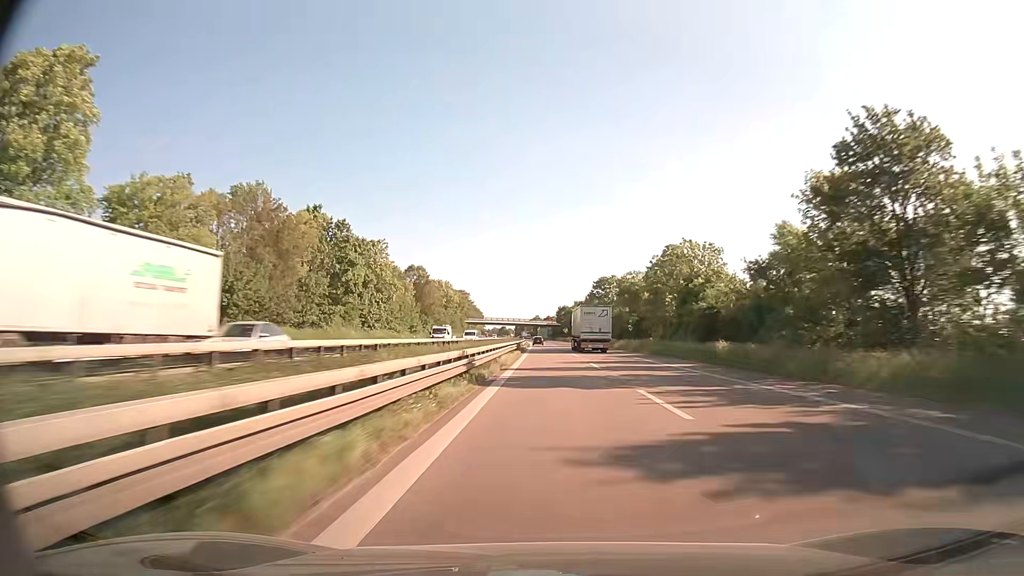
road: trunk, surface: asphalt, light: Day
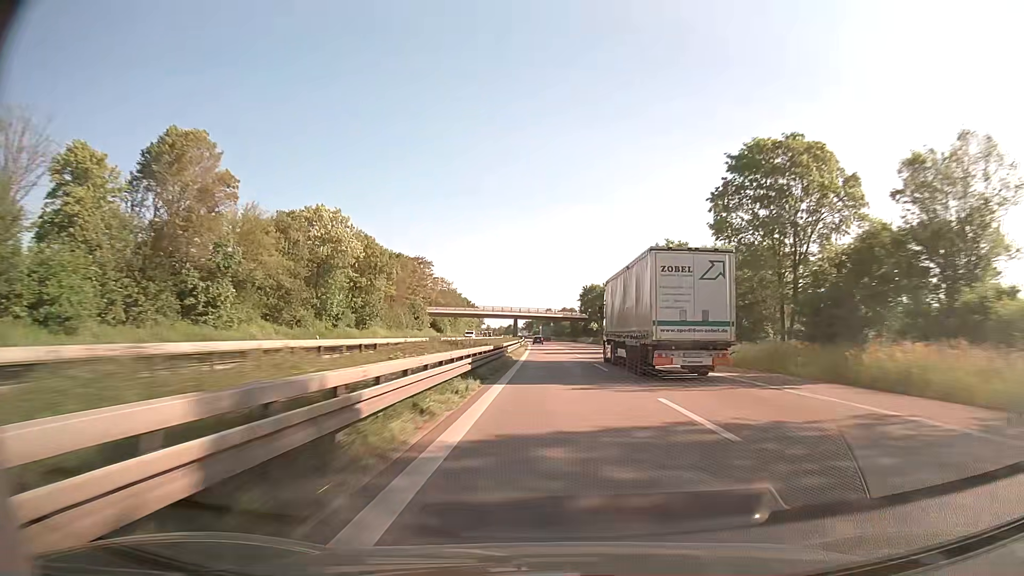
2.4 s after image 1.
(-0.7, +92.3) m; -1°
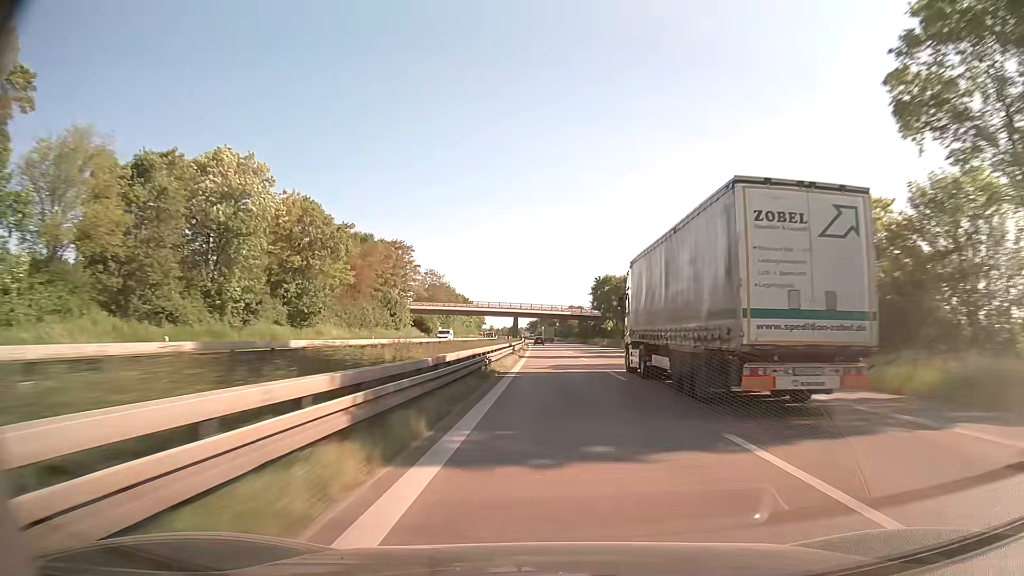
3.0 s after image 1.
(-0.1, +23.2) m; -1°
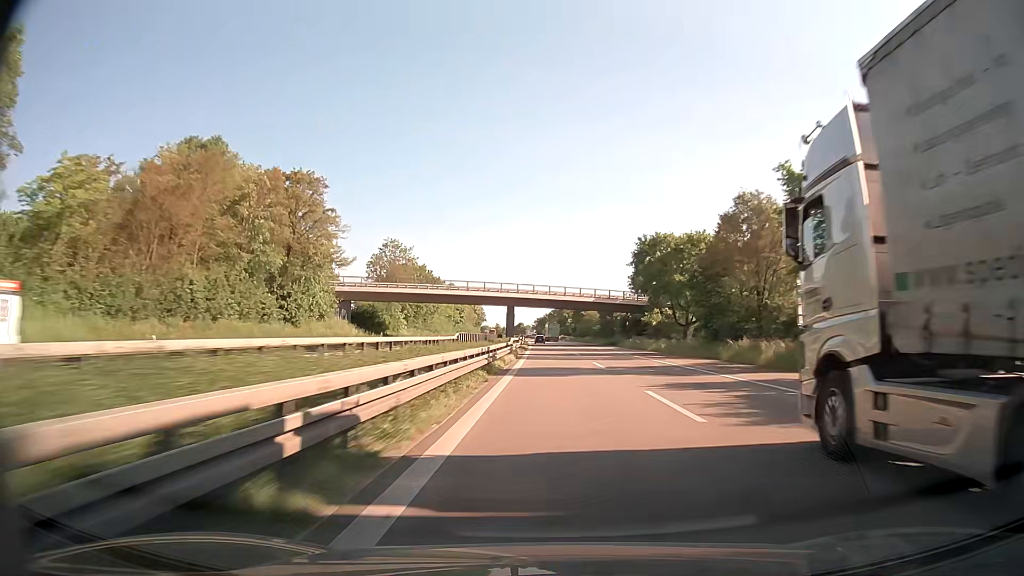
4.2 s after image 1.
(-0.2, +46.6) m; -1°
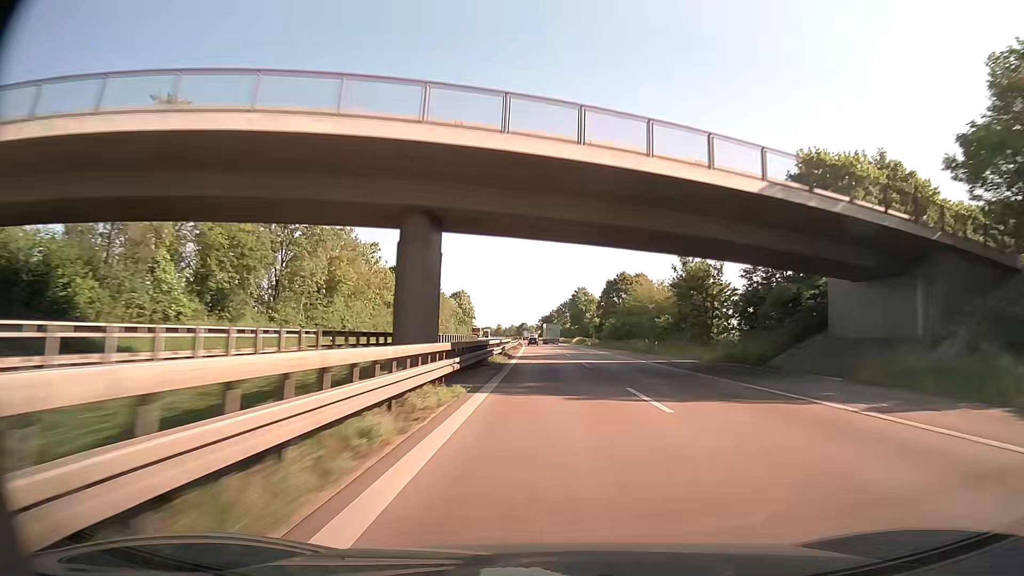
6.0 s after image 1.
(-0.6, +70.3) m; -1°
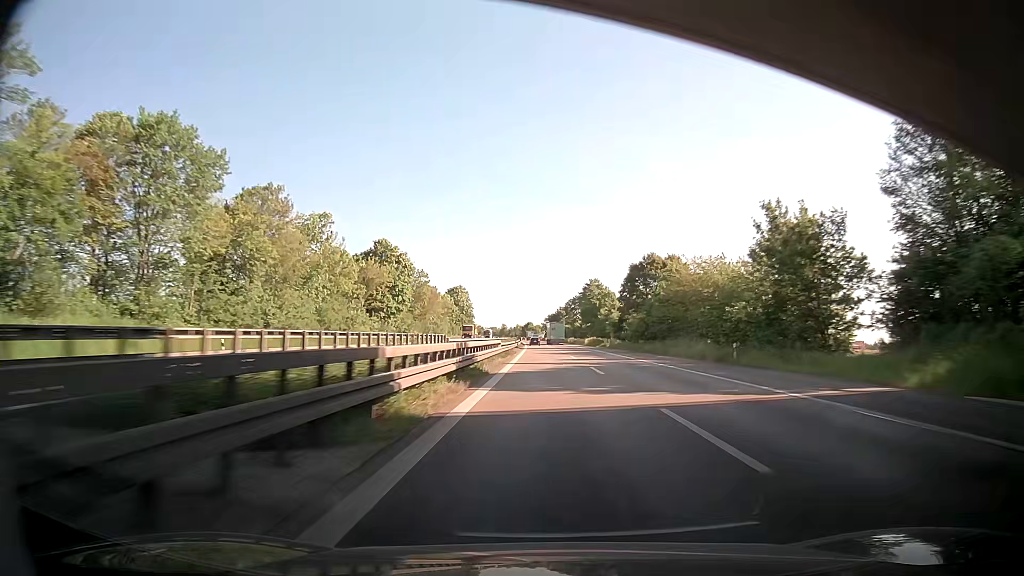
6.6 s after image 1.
(-0.1, +23.5) m; -1°
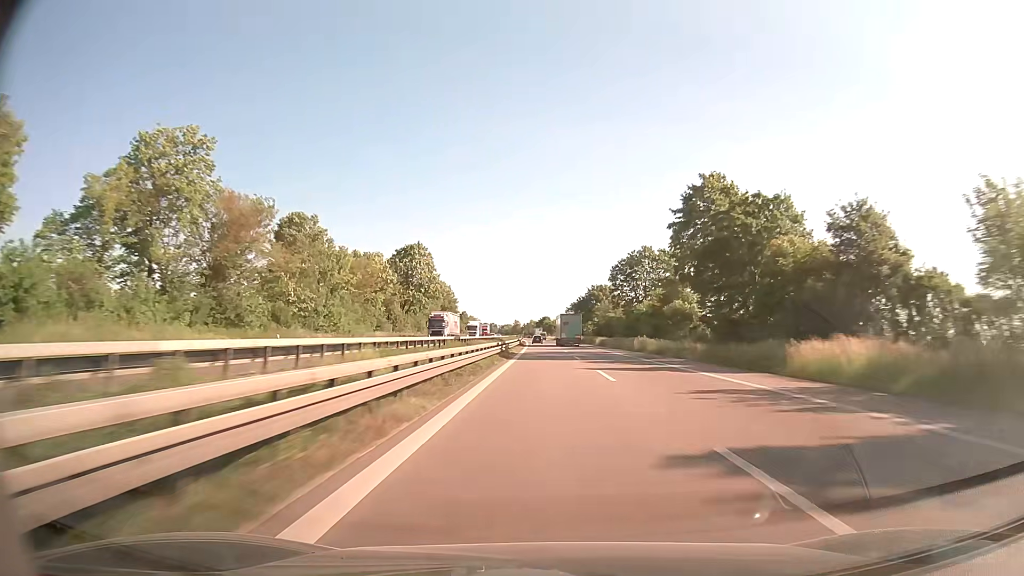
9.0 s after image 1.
(-0.3, +94.4) m; -1°
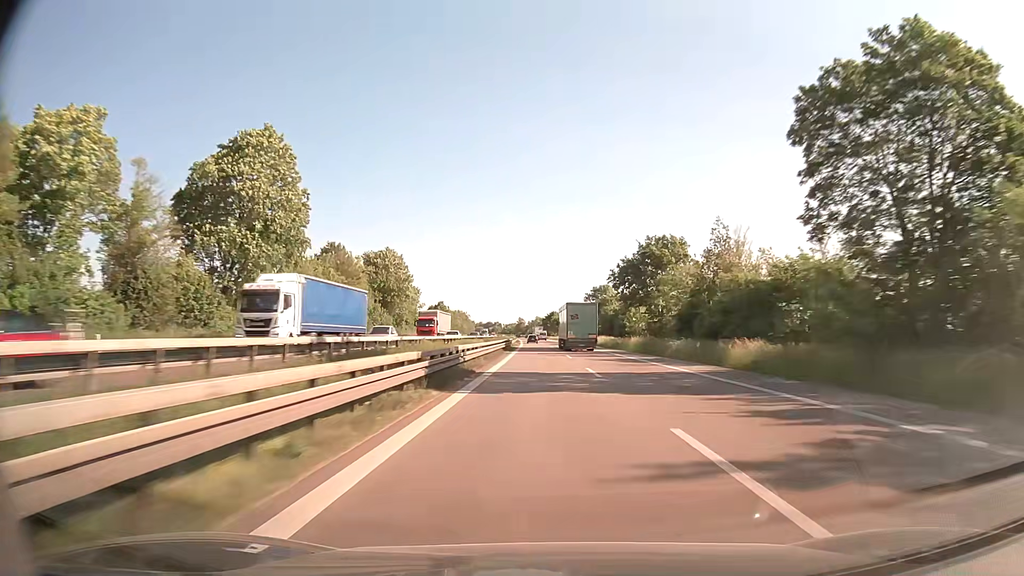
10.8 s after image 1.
(-0.4, +70.1) m; -1°
(0, +10) (0, +20) (0, +30) (0, +40) (-1, +50) (-1, +60) (-1, +70) (-1, +80) (-2, +90) (-2, +100) m
